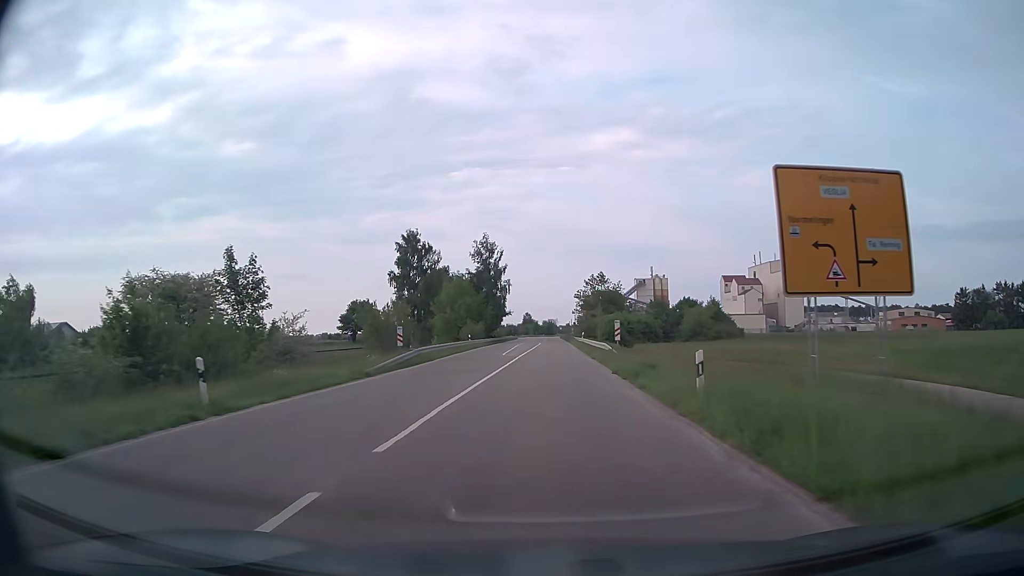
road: secondary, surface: asphalt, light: Day
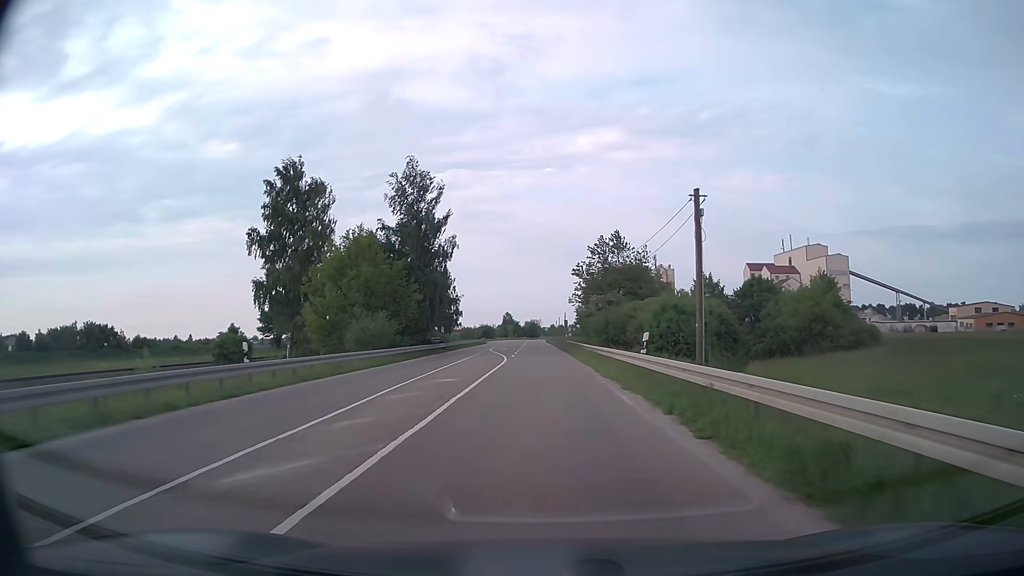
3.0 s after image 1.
(+0.6, +47.2) m; +2°
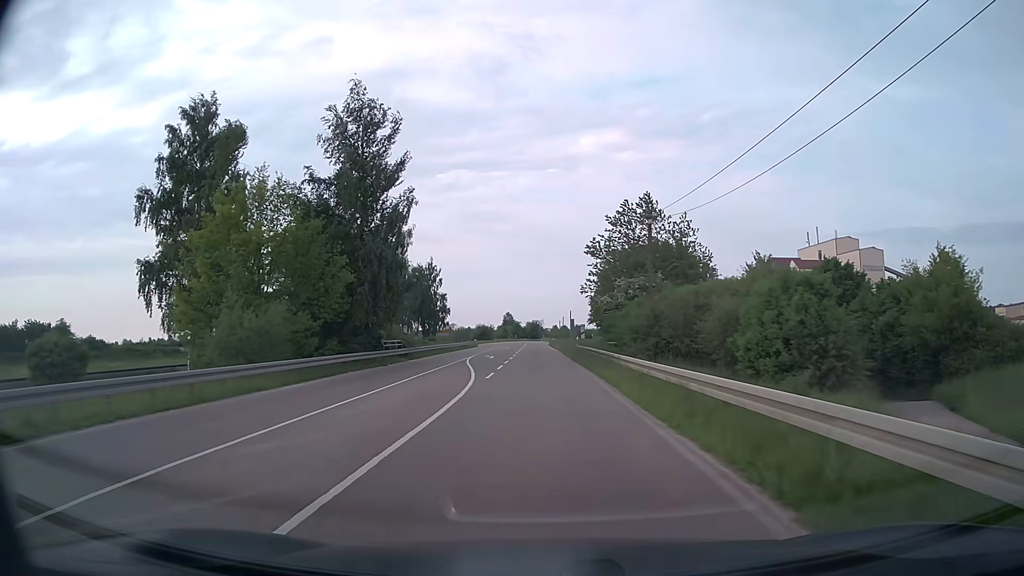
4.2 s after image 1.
(0.0, +18.9) m; 0°
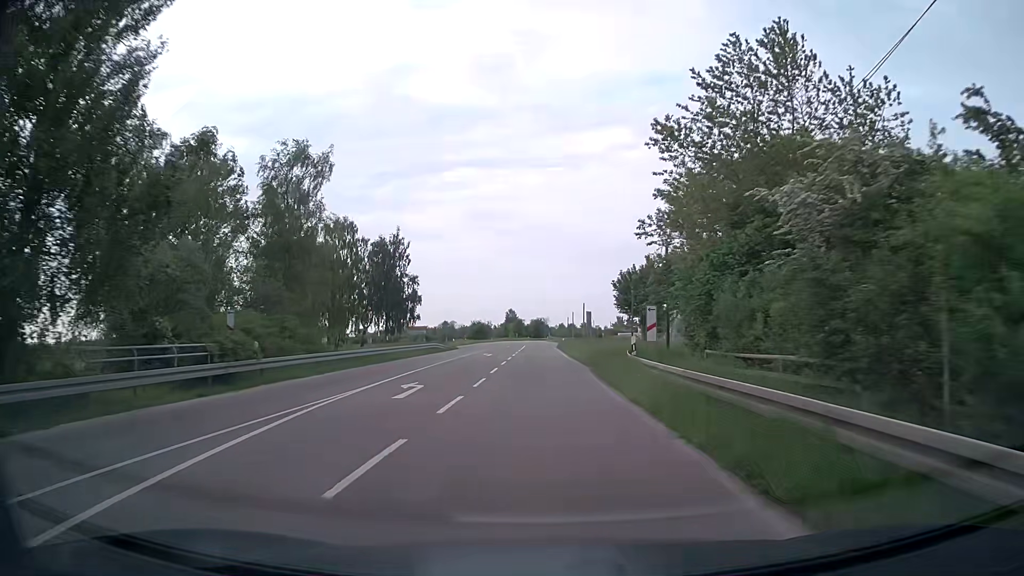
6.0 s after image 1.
(-0.1, +28.3) m; -1°
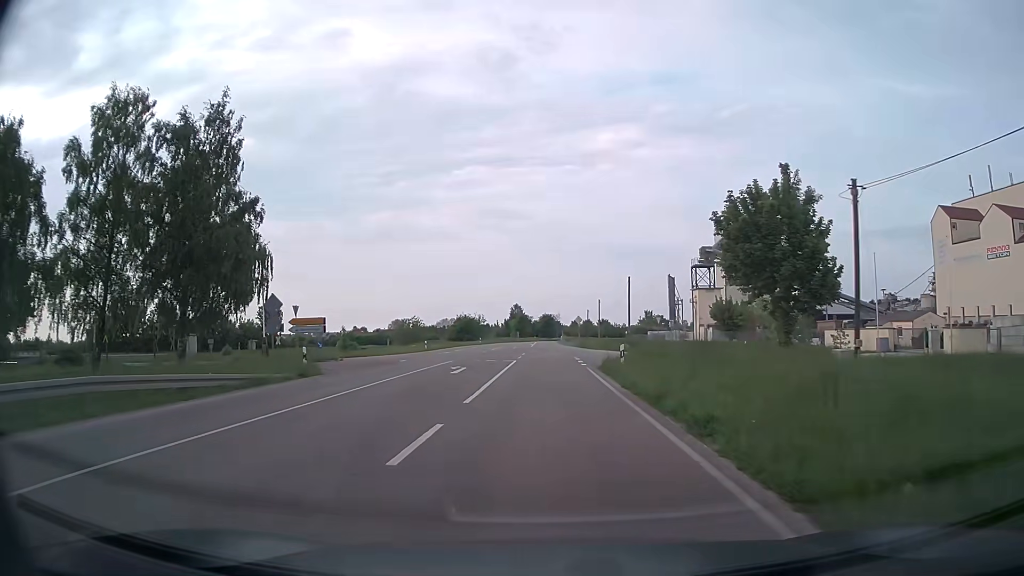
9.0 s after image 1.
(-0.2, +46.7) m; -1°
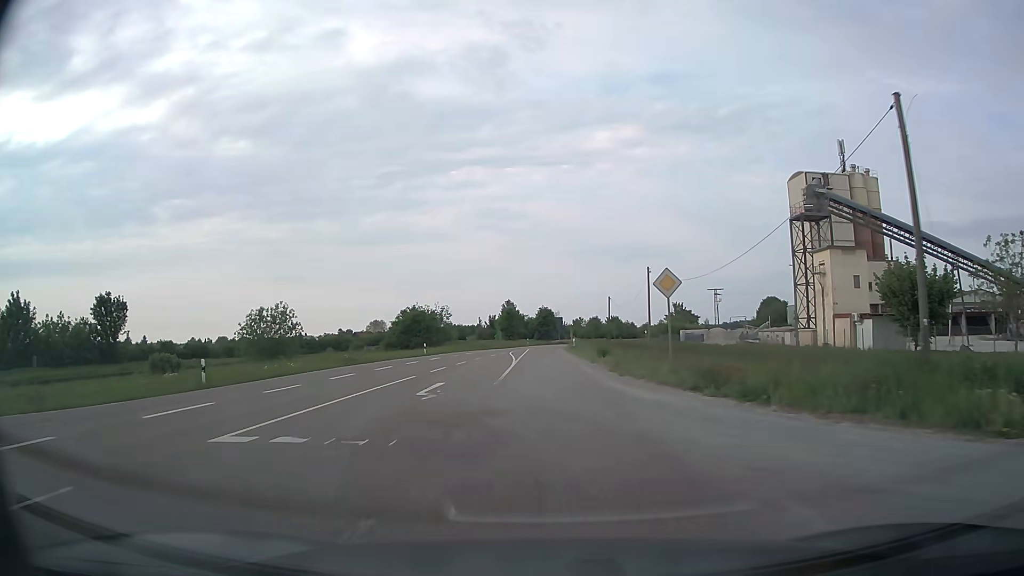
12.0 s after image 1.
(0.0, +46.6) m; +1°
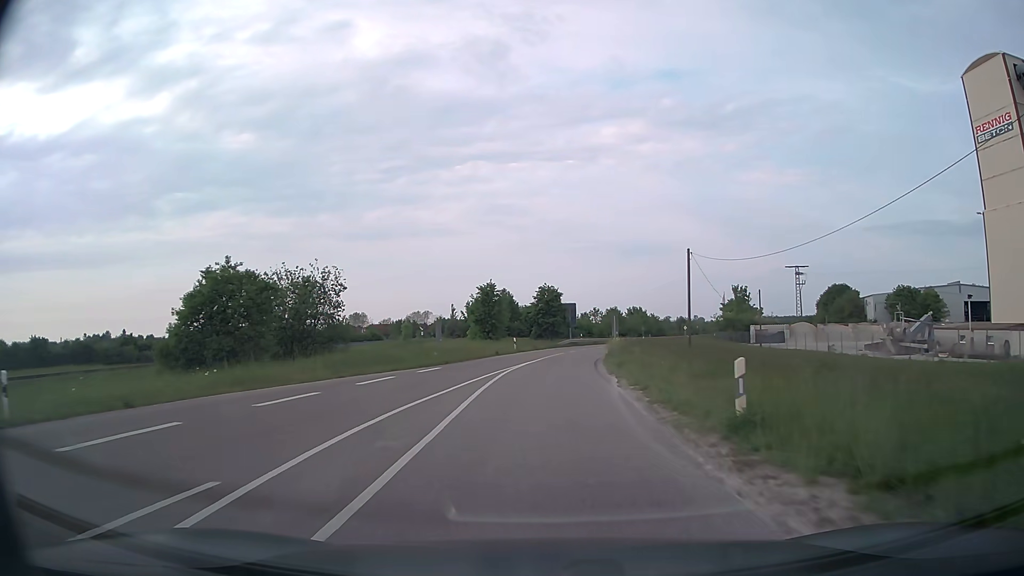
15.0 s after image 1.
(-0.1, +46.3) m; 0°
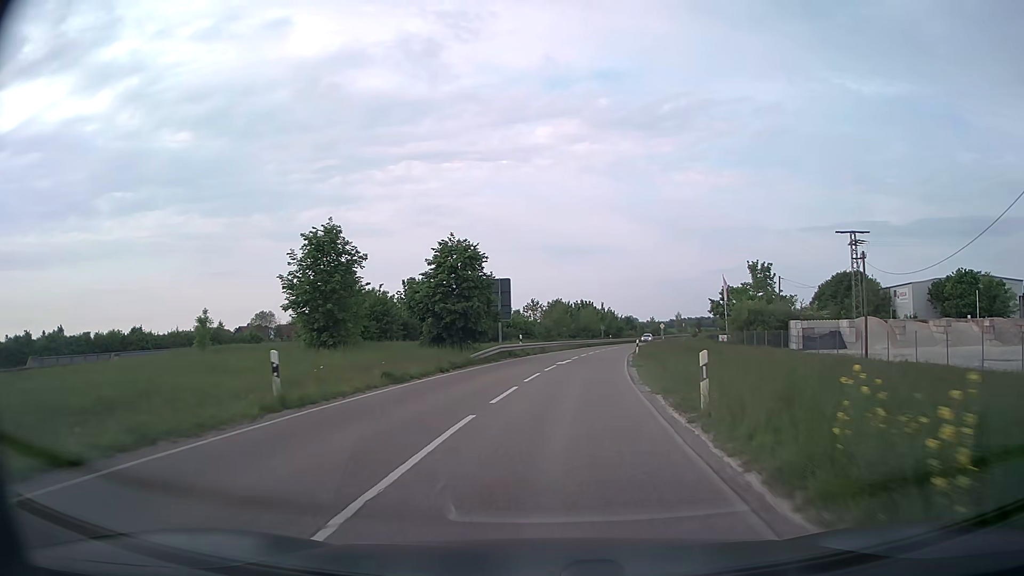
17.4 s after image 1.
(+1.2, +36.8) m; +5°
(0, +10) (+1, +20) (+2, +30) (+3, +40) (+5, +50) (+6, +60) (+8, +69) (+10, +79) (+13, +89) (+15, +99) m
